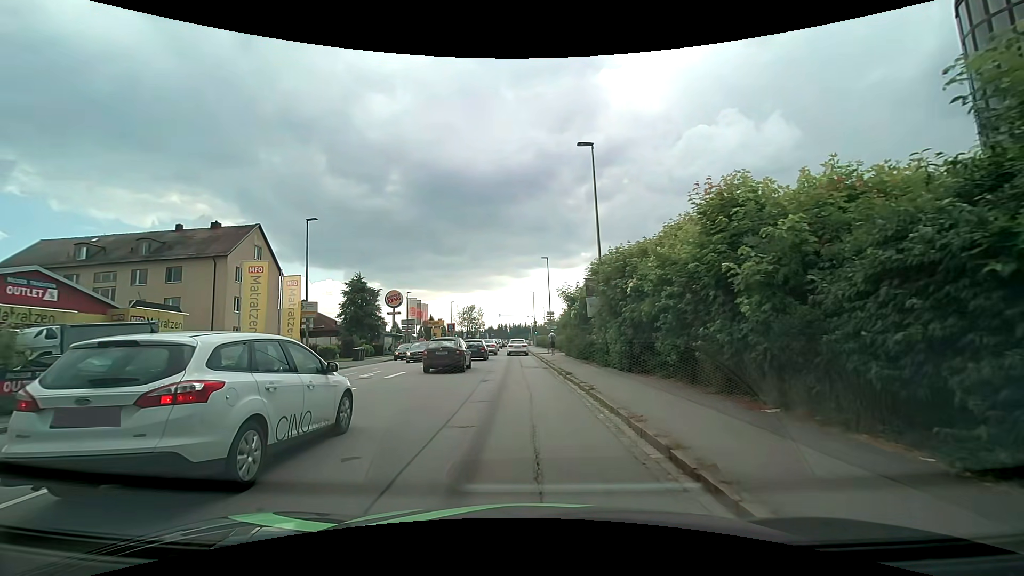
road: tertiary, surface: asphalt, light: Day
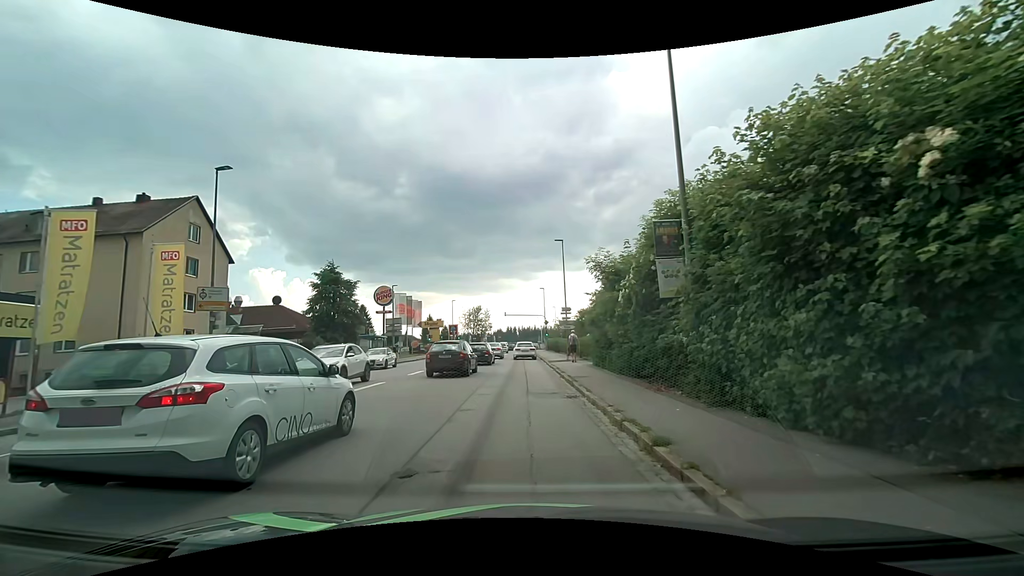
(-0.1, +11.3) m; -2°
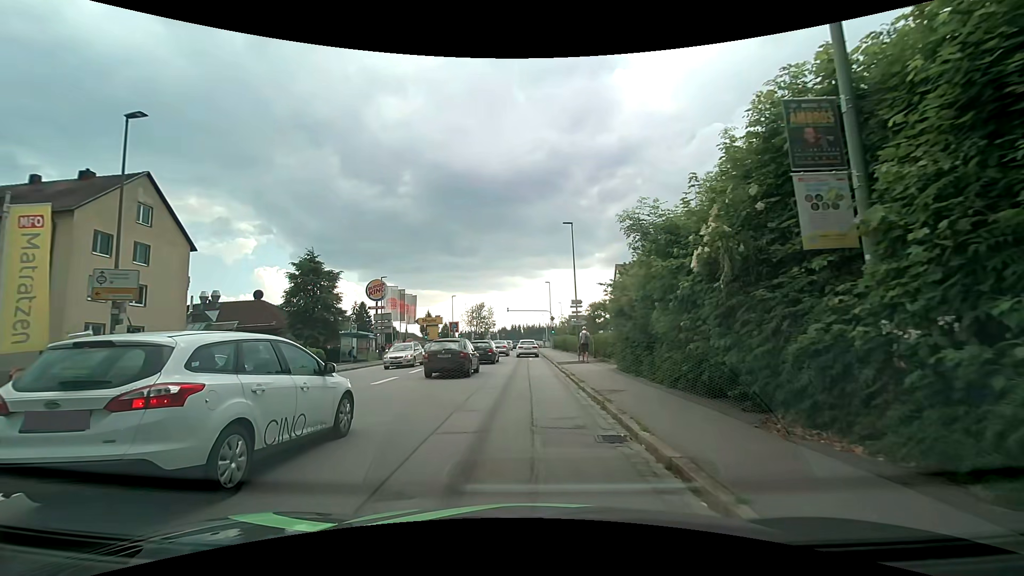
(+0.1, +5.8) m; +1°
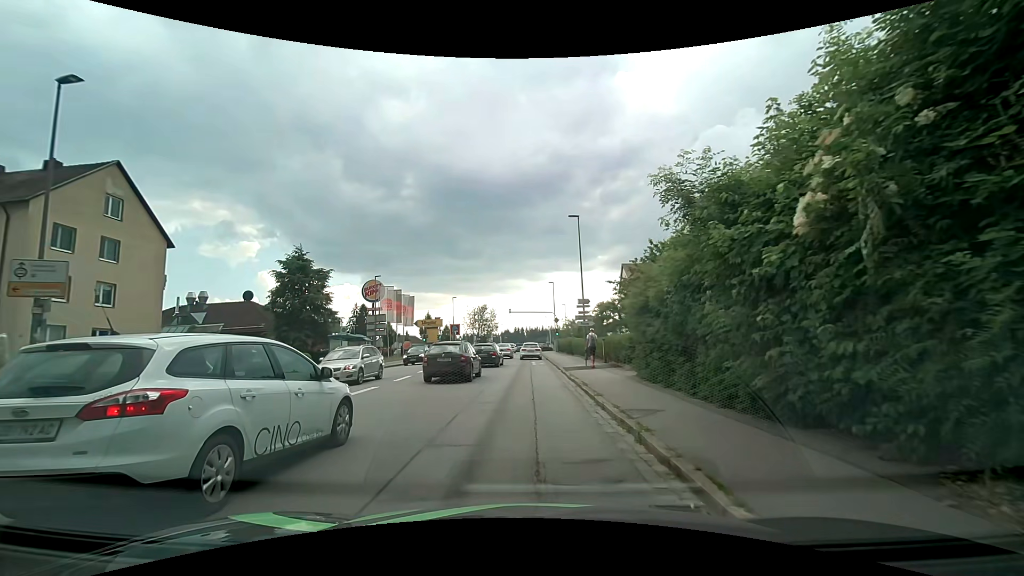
(0.0, +3.0) m; -1°
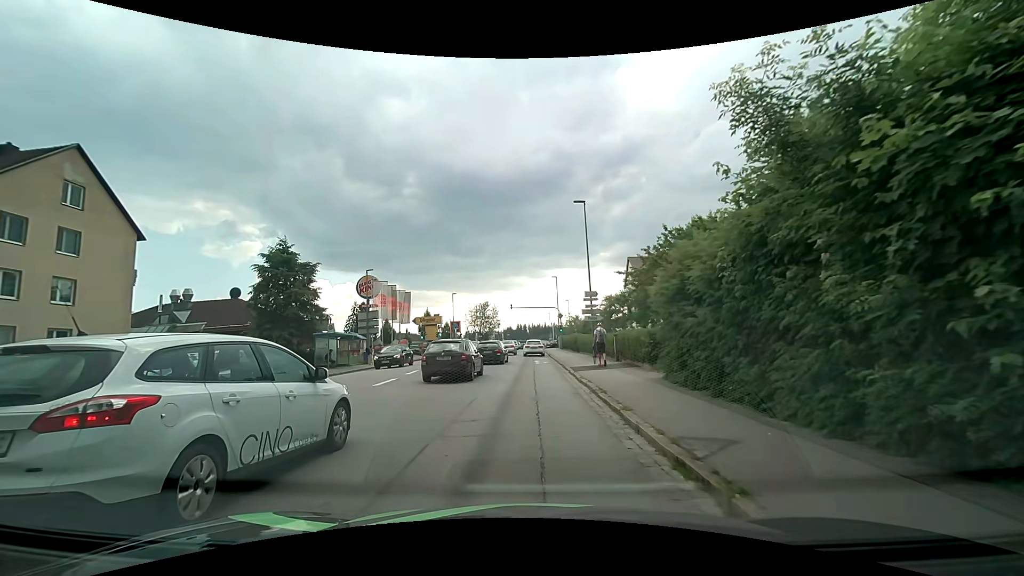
(0.0, +3.0) m; 0°
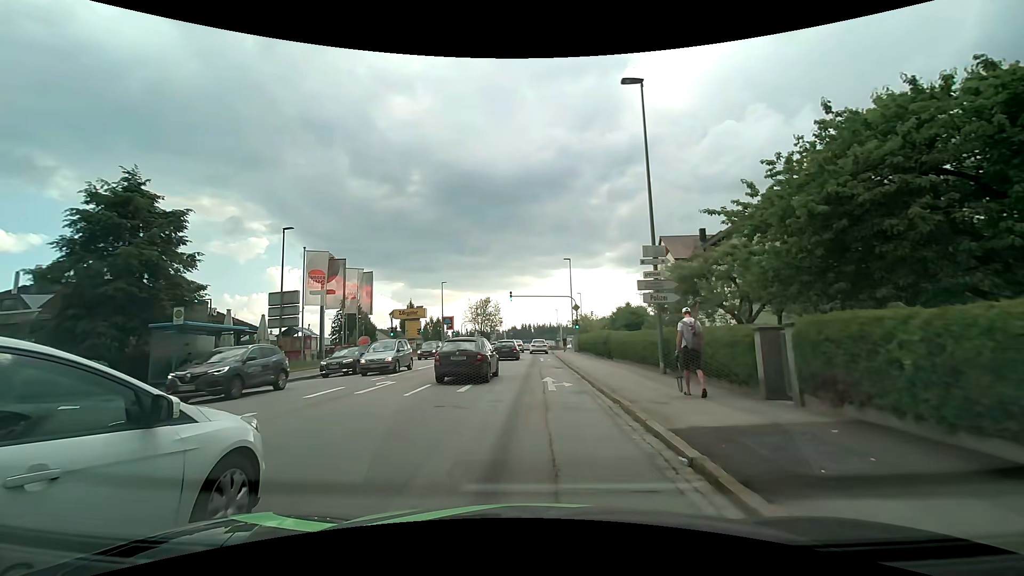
(-0.1, +15.6) m; -1°
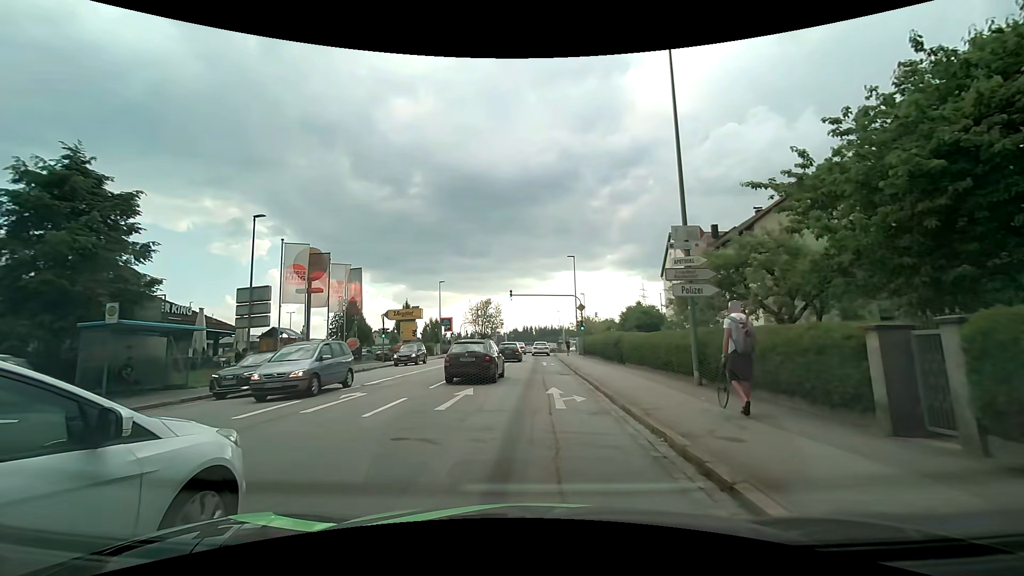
(0.0, +3.2) m; 0°
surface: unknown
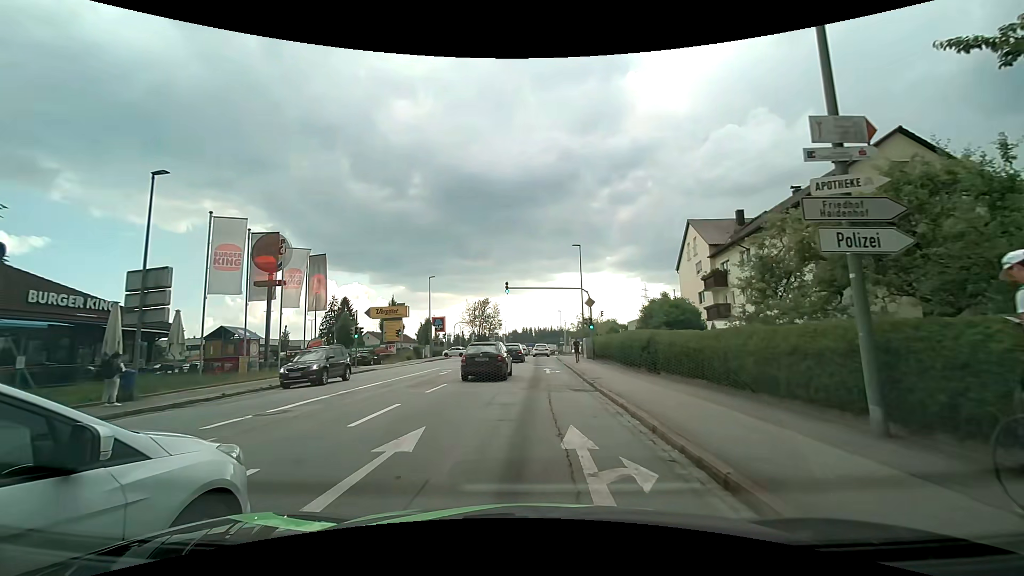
(0.0, +6.8) m; 0°
(0, +10) (0, +20) (+1, +30) (+1, +40) (+1, +50) (+1, +60) (+1, +70) (+1, +80) (+1, +90) (+1, +100) m
